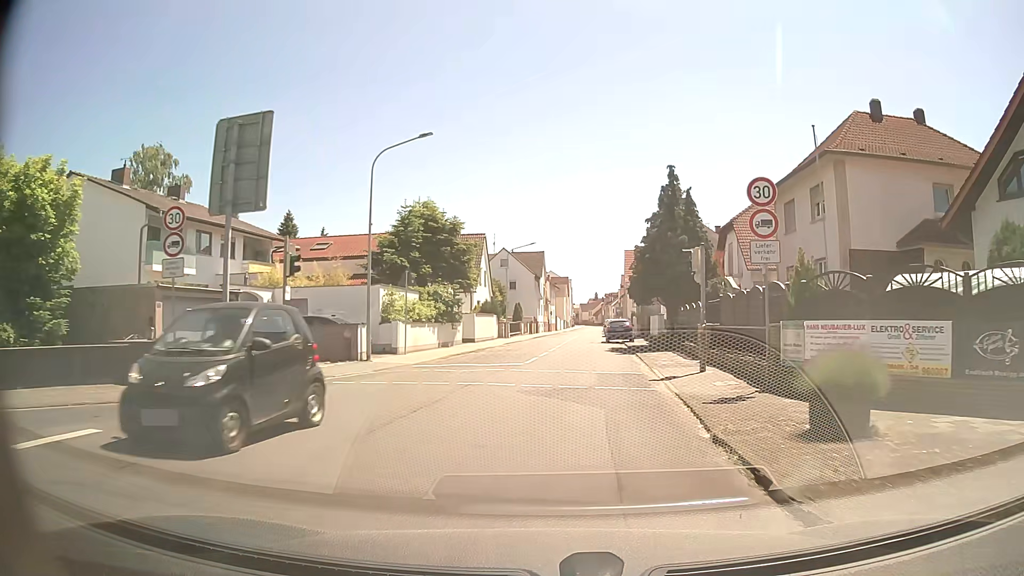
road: tertiary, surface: asphalt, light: Day
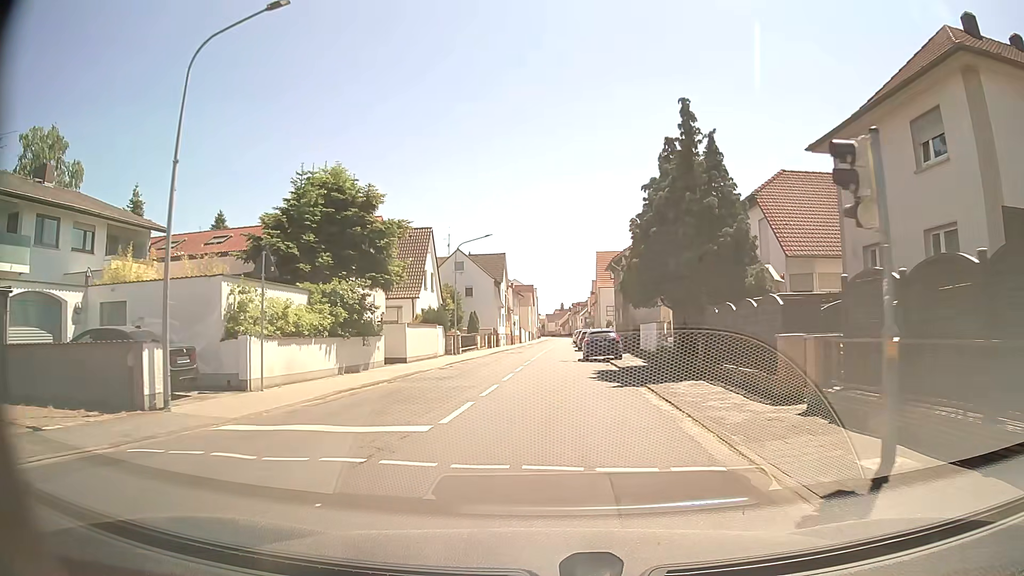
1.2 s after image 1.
(+0.3, +11.0) m; +3°
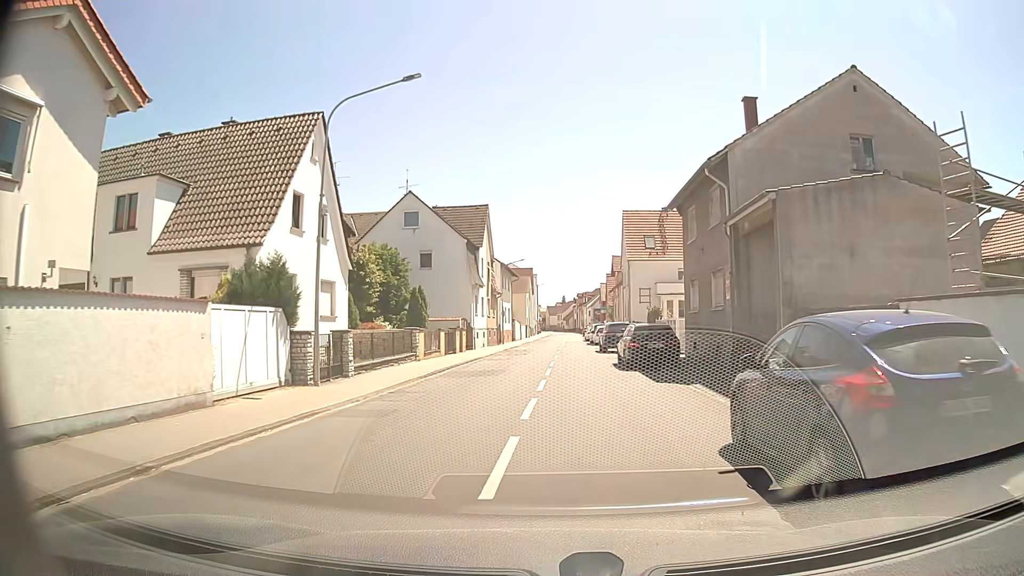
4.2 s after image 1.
(-0.4, +26.9) m; 0°
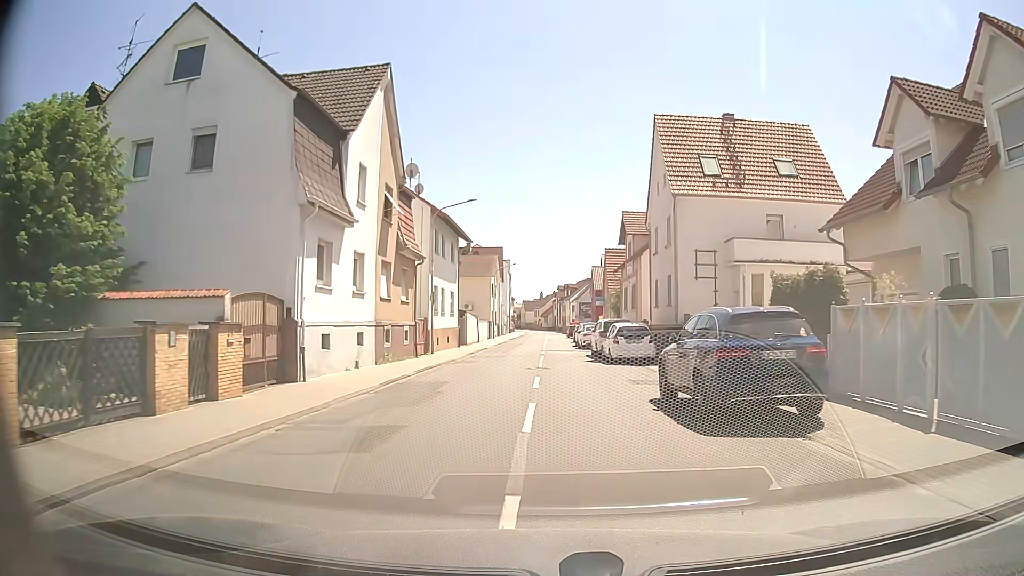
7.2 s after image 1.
(+0.6, +27.5) m; +2°
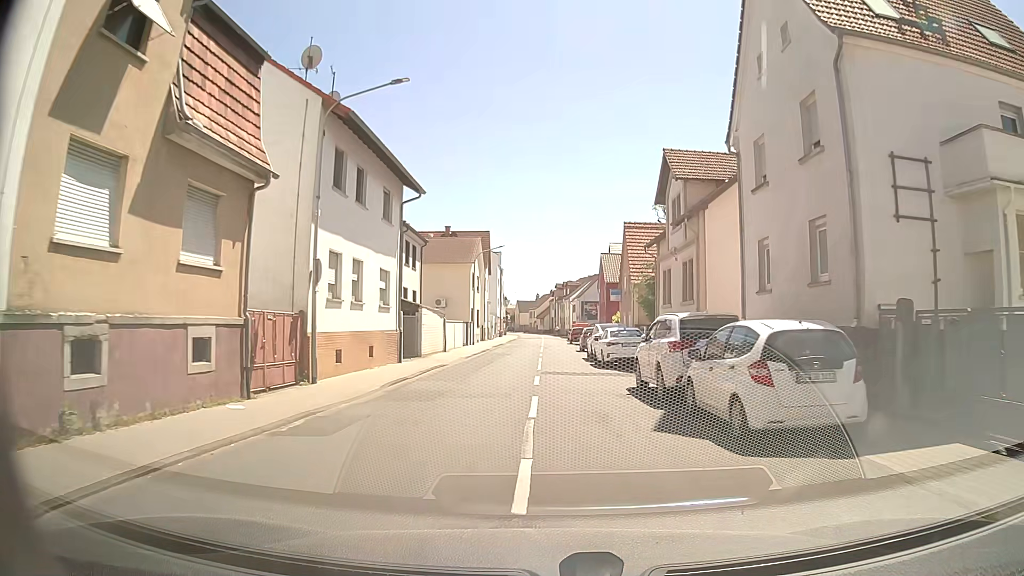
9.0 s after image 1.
(+0.1, +16.9) m; 0°
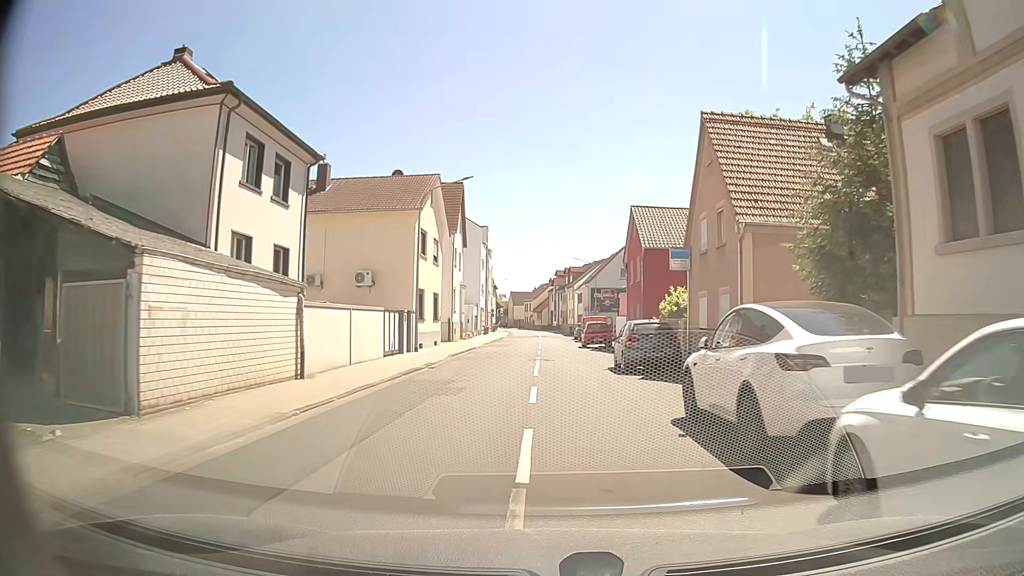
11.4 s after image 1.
(+0.2, +22.9) m; +1°
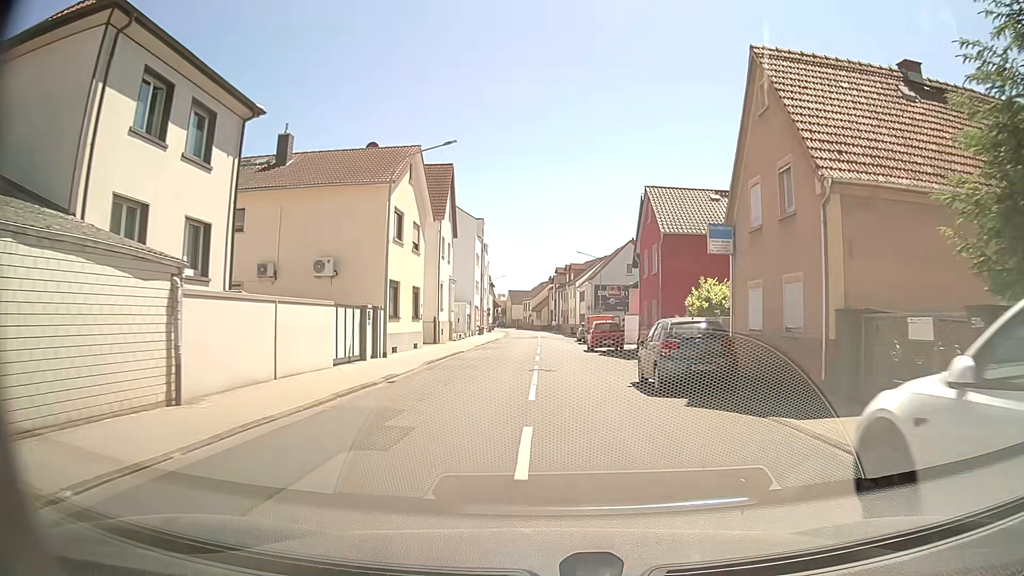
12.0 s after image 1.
(0.0, +5.8) m; -1°
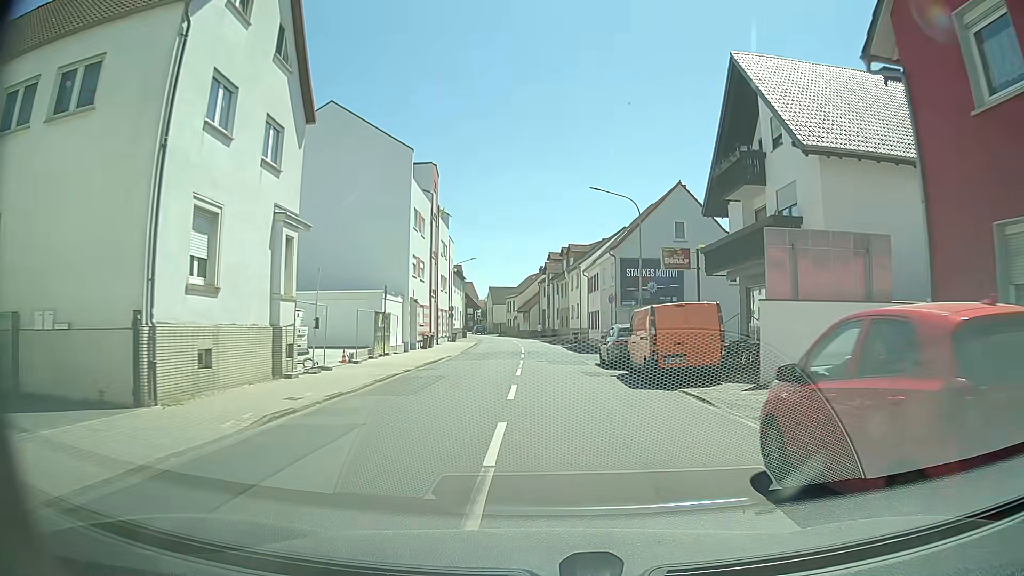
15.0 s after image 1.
(+0.8, +29.6) m; +2°
(0, +10) (0, +20) (0, +30) (0, +40) (0, +50) (-1, +60) (-2, +70) (-3, +80) (-5, +90) (-8, +99) m
